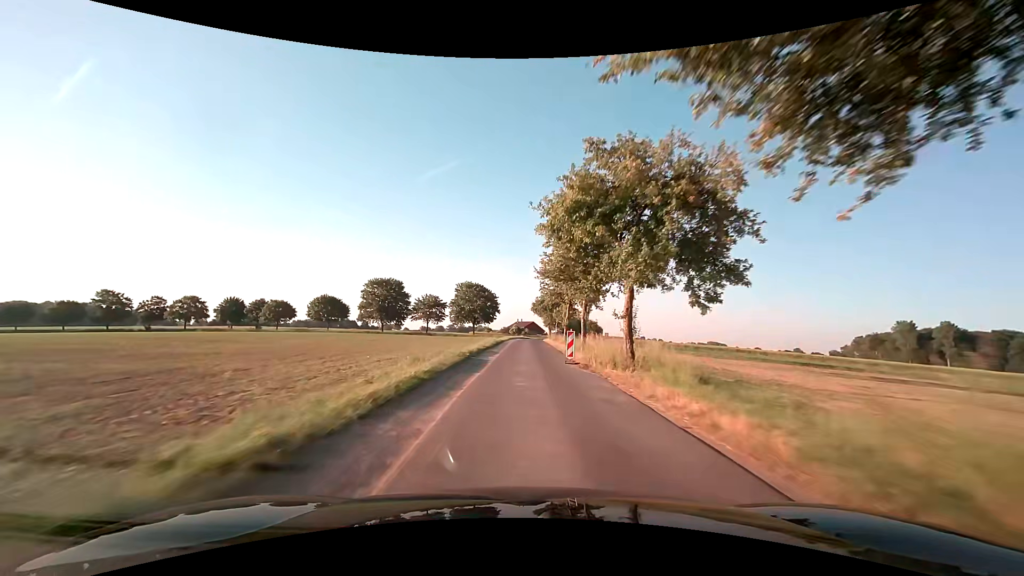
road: unclassified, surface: asphalt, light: Day
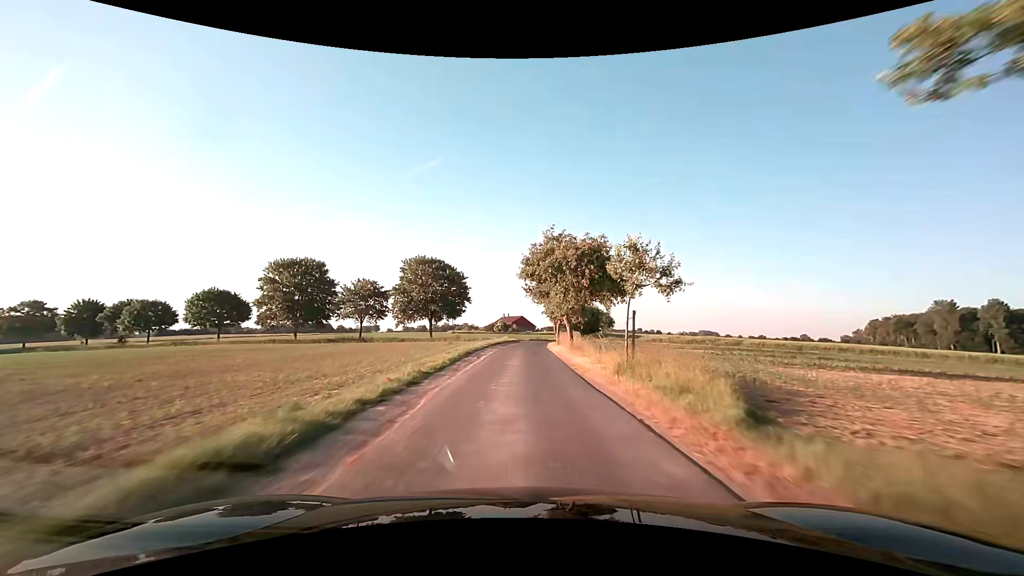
(+0.8, +45.0) m; +1°
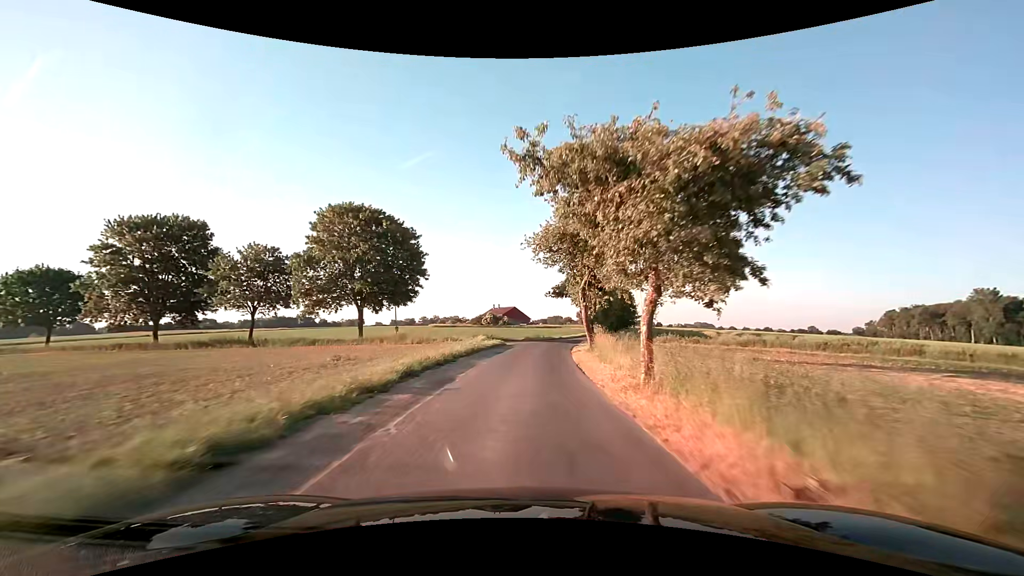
(+0.2, +32.2) m; +1°
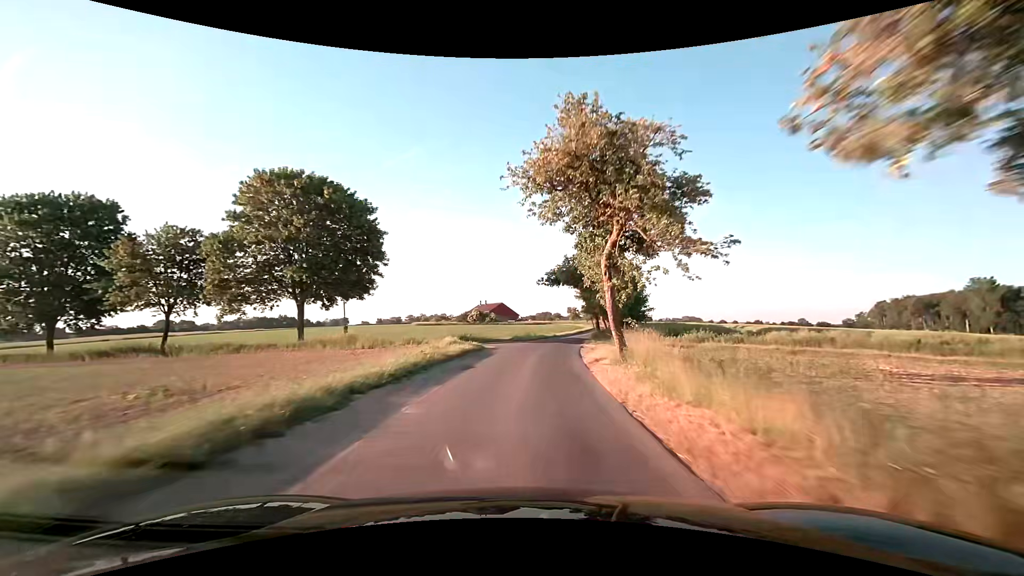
(+0.1, +10.5) m; +1°
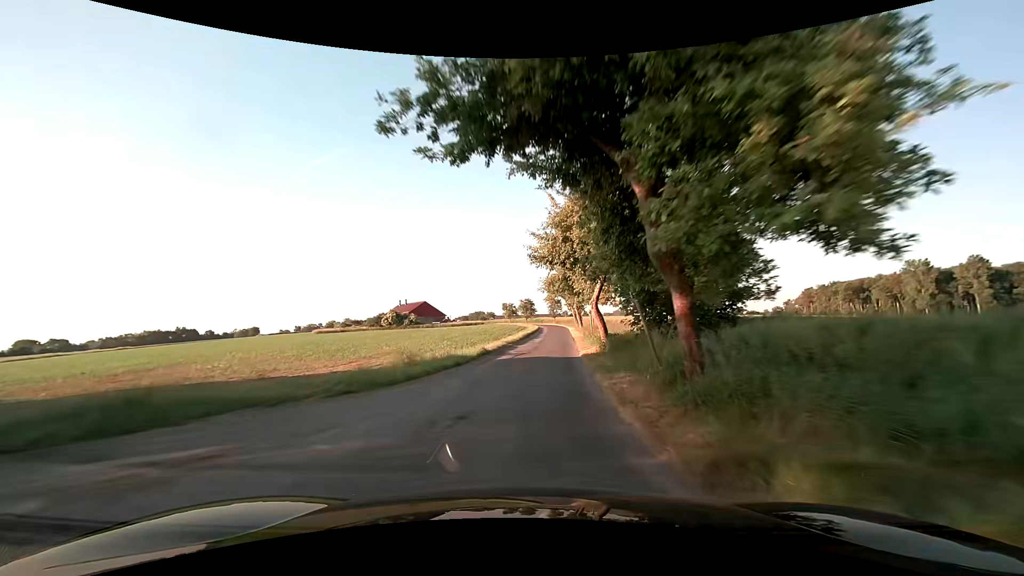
(+2.1, +30.8) m; +8°
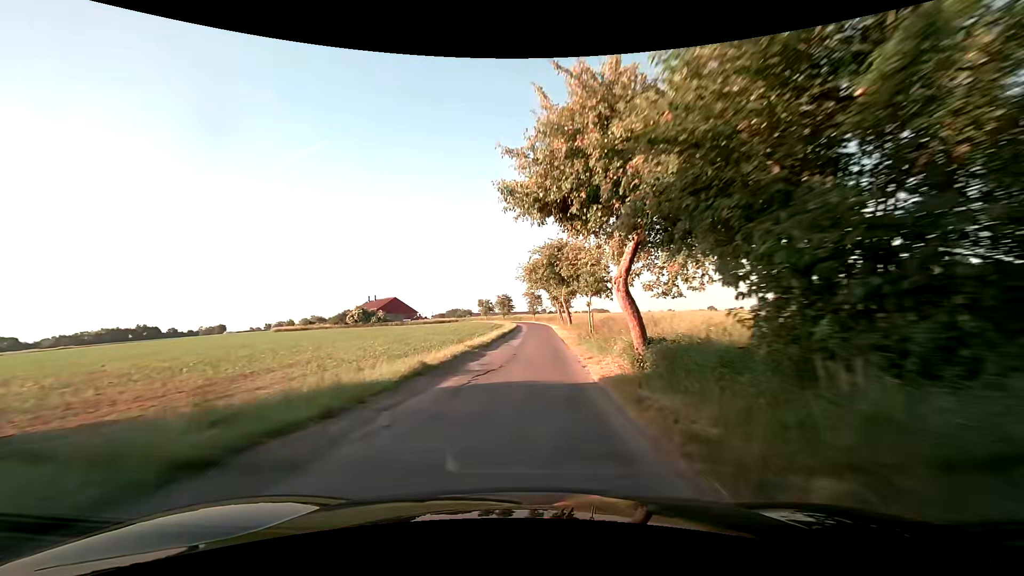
(+0.1, +10.3) m; +2°
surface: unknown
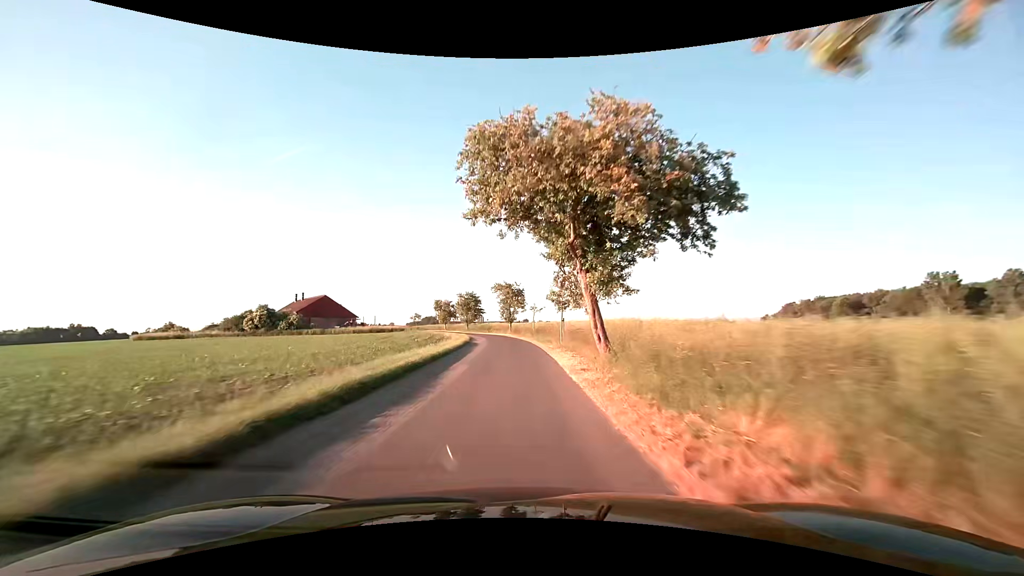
(+1.7, +41.6) m; +3°
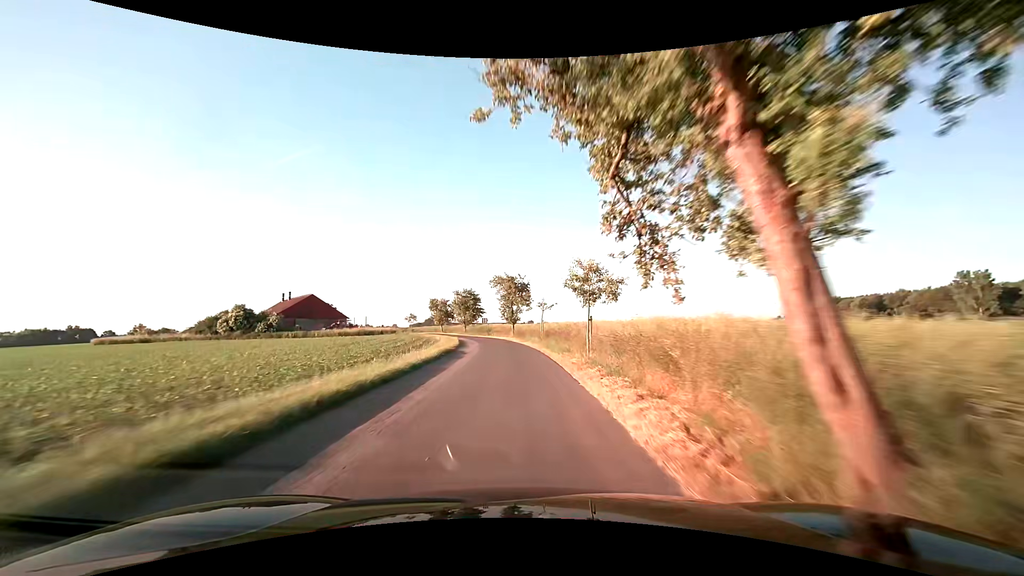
(-0.1, +10.4) m; -1°
